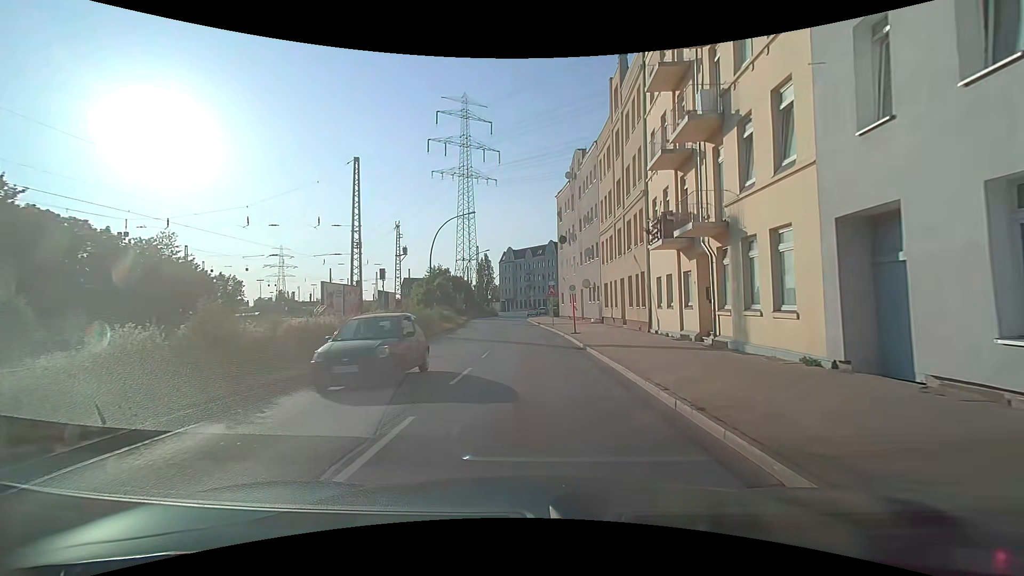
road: secondary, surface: asphalt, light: Day
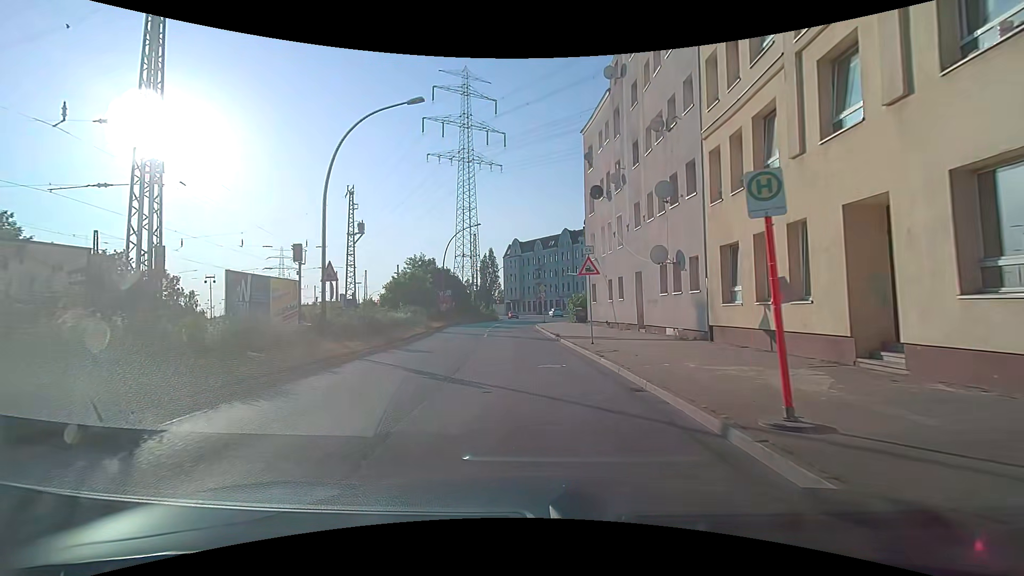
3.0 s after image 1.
(-0.2, +23.1) m; -1°
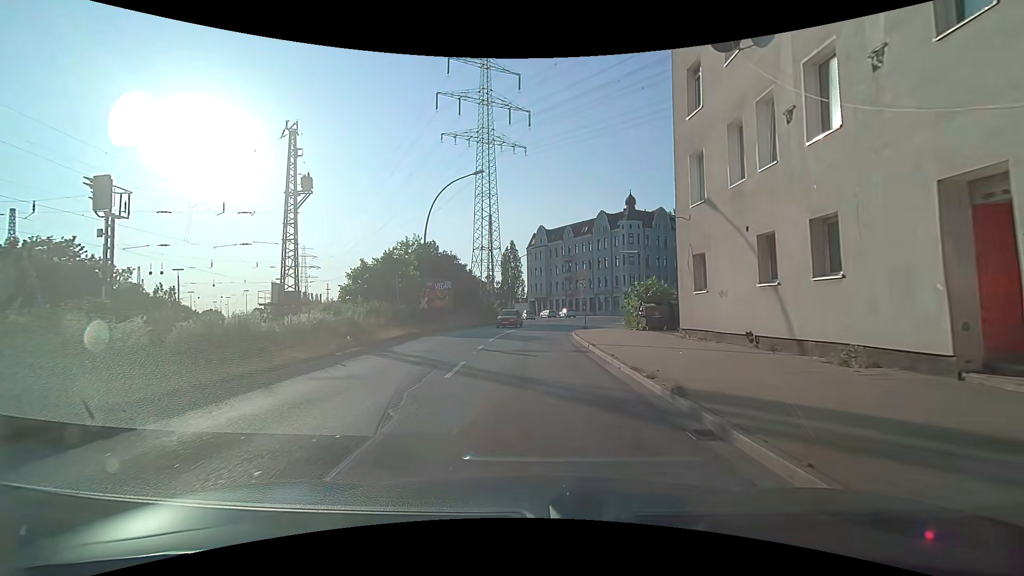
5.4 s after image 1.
(-0.4, +18.6) m; -3°
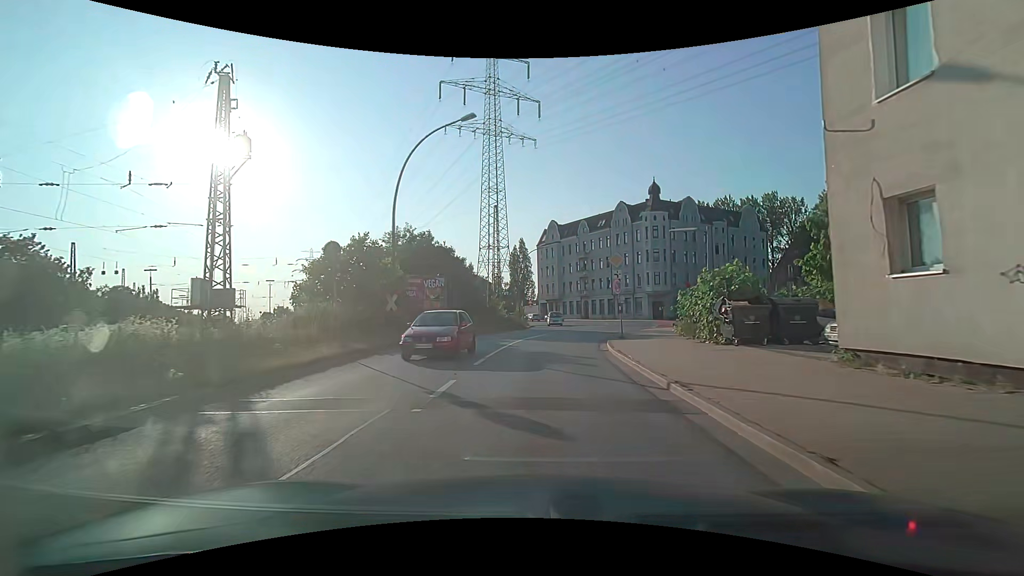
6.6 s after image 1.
(-0.1, +9.3) m; -1°
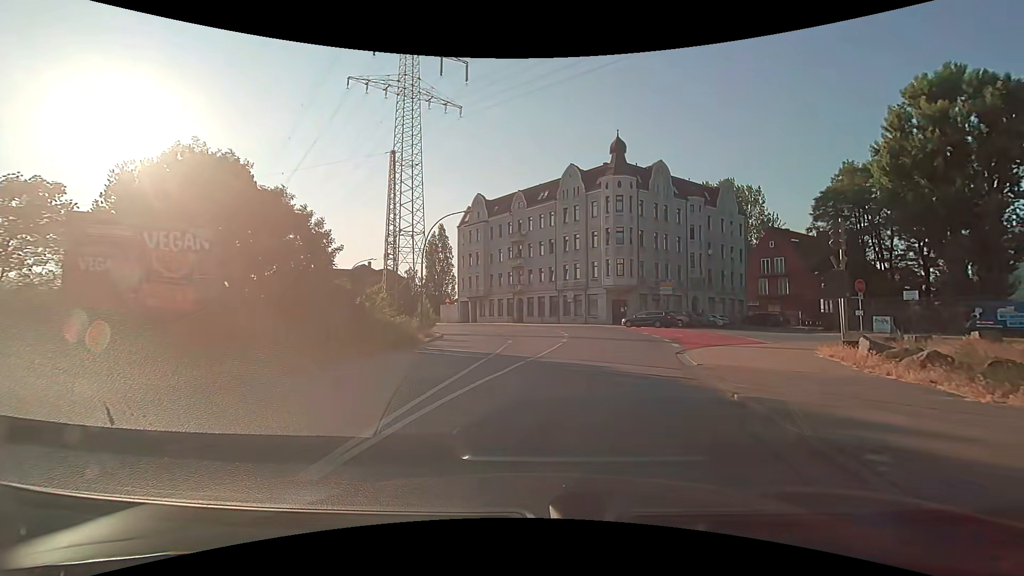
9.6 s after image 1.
(+0.5, +22.3) m; +7°
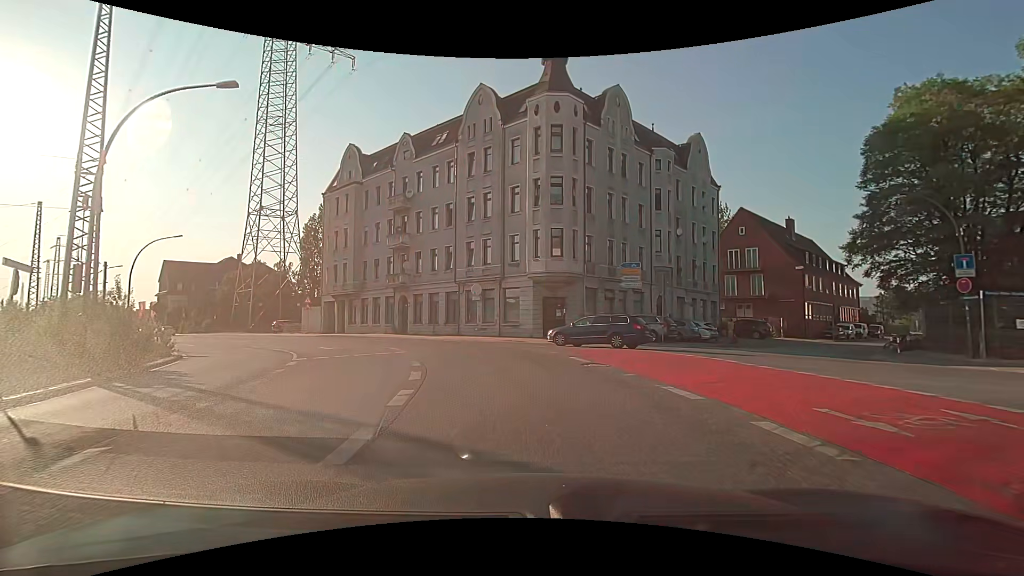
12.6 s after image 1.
(+2.9, +21.7) m; +10°
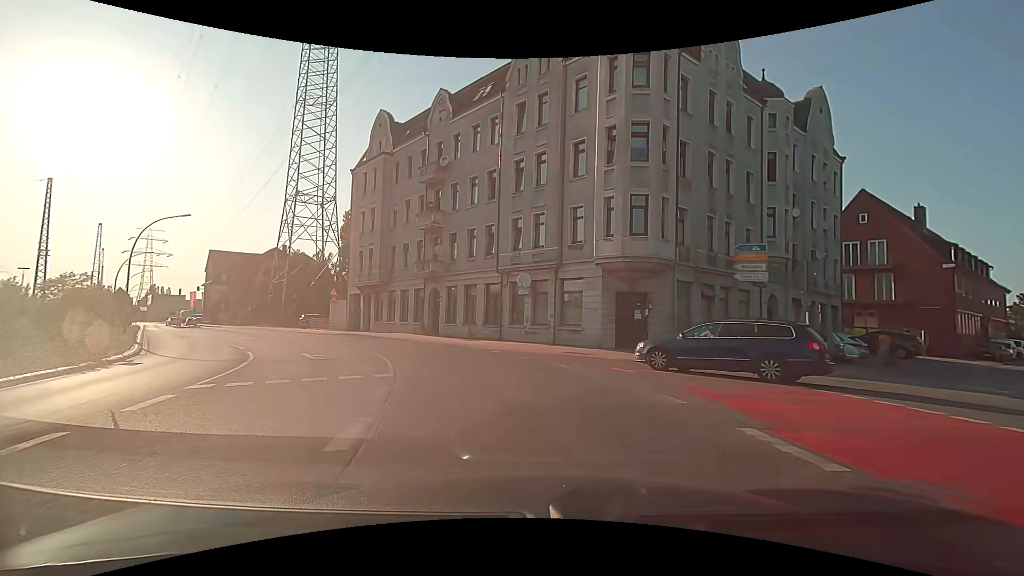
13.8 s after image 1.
(-0.6, +8.8) m; -7°
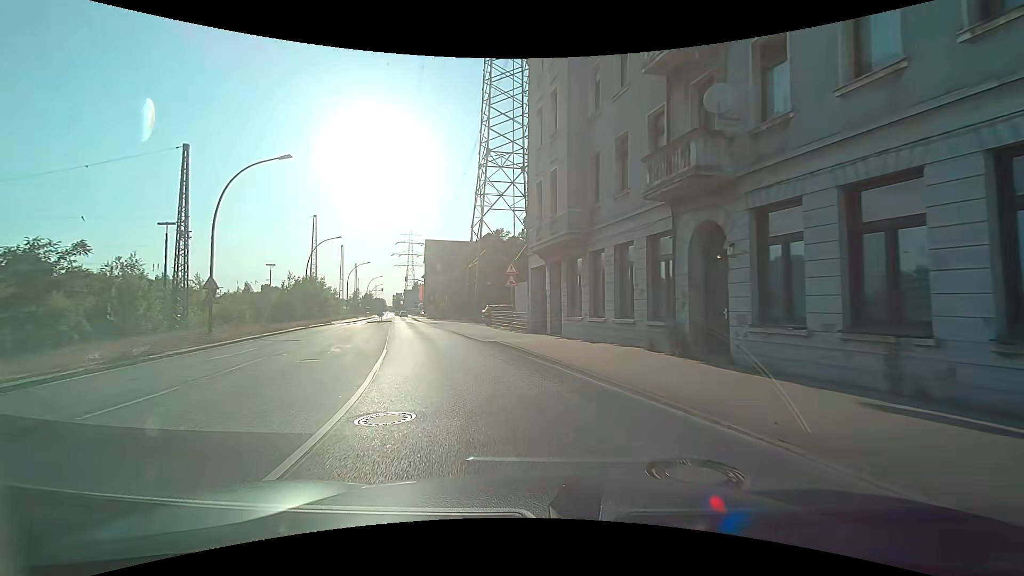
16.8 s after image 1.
(-4.2, +21.9) m; -26°
(-1, +10) (-4, +20) (-6, +29) (-9, +39) (-11, +49) (-14, +58) (-17, +68) (-19, +77) (-22, +87) (-25, +97) m
